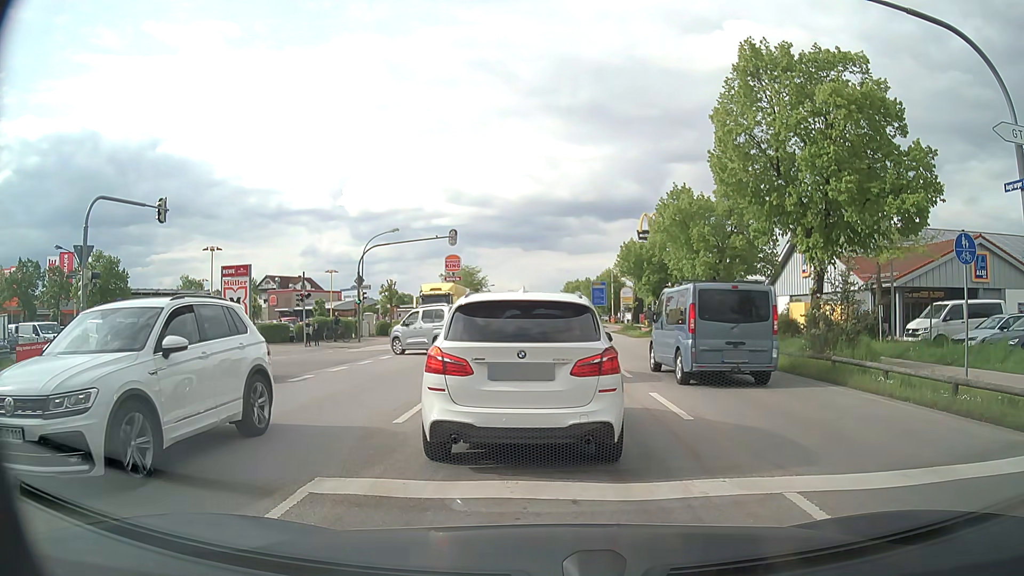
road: secondary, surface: asphalt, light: Day
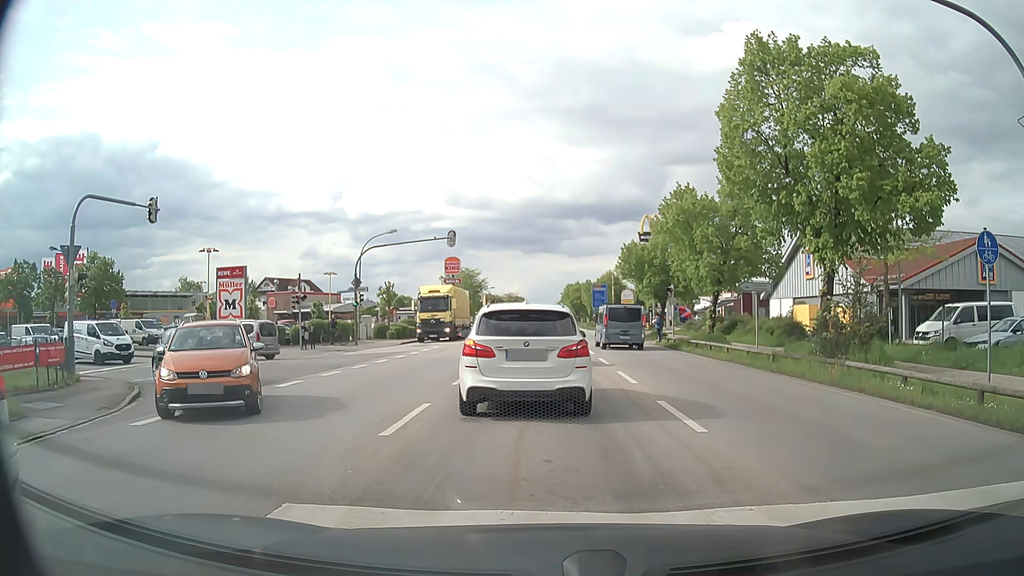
(0.0, +0.7) m; 0°
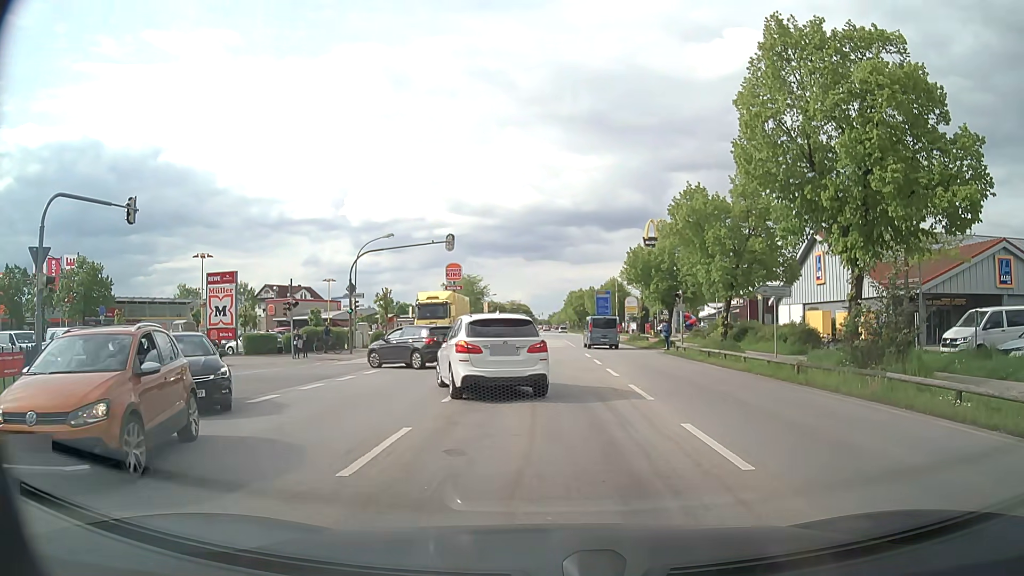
(0.0, +1.9) m; -1°
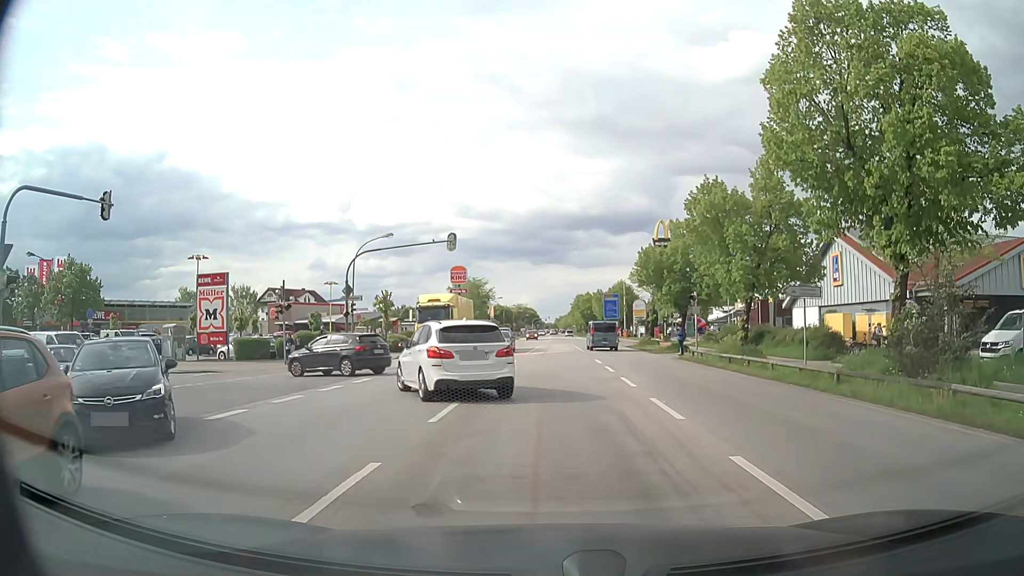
(0.0, +2.3) m; 0°
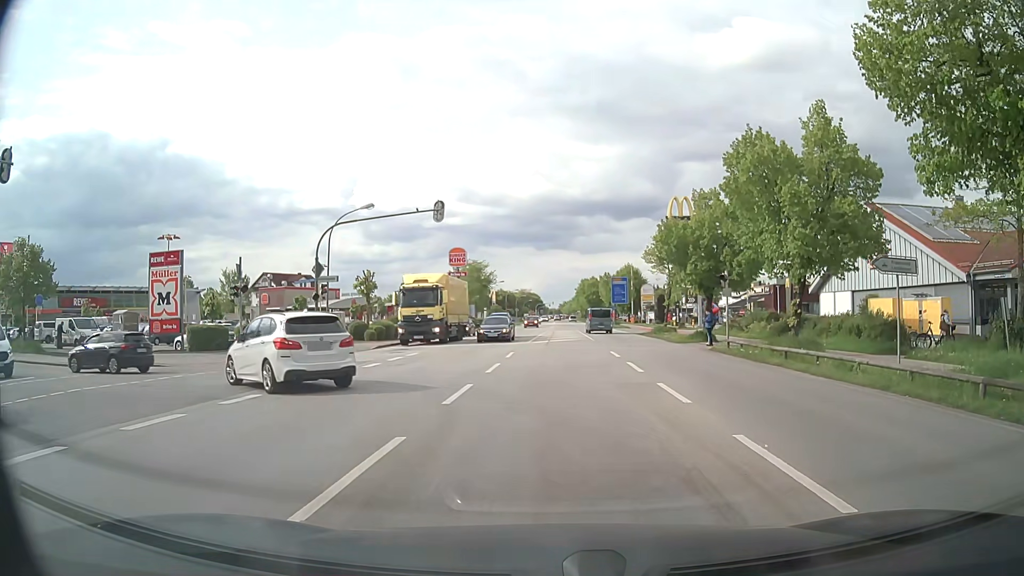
(0.0, +5.8) m; -1°
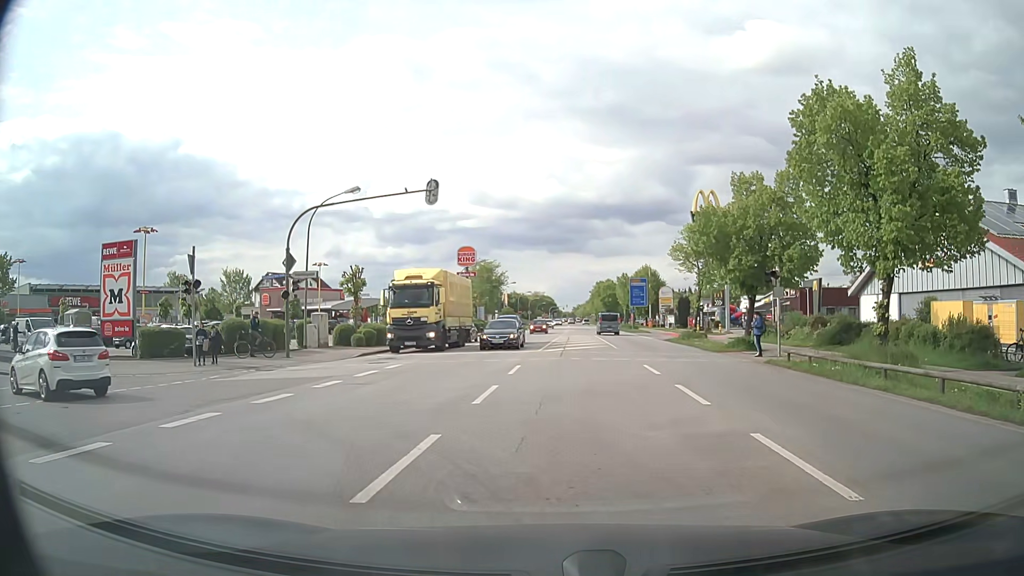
(0.0, +5.5) m; 0°
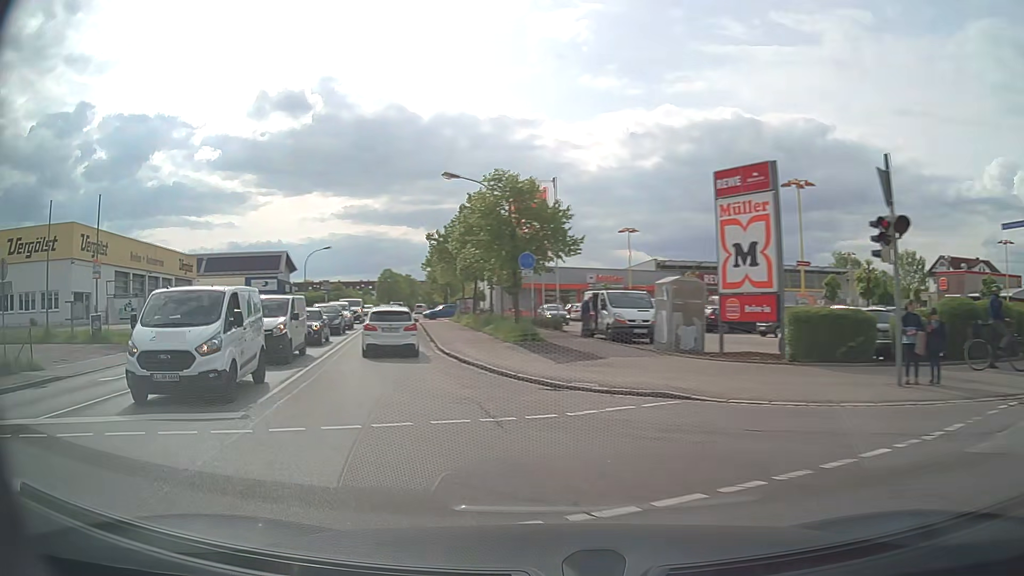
(-5.5, +11.6) m; -56°
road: residential
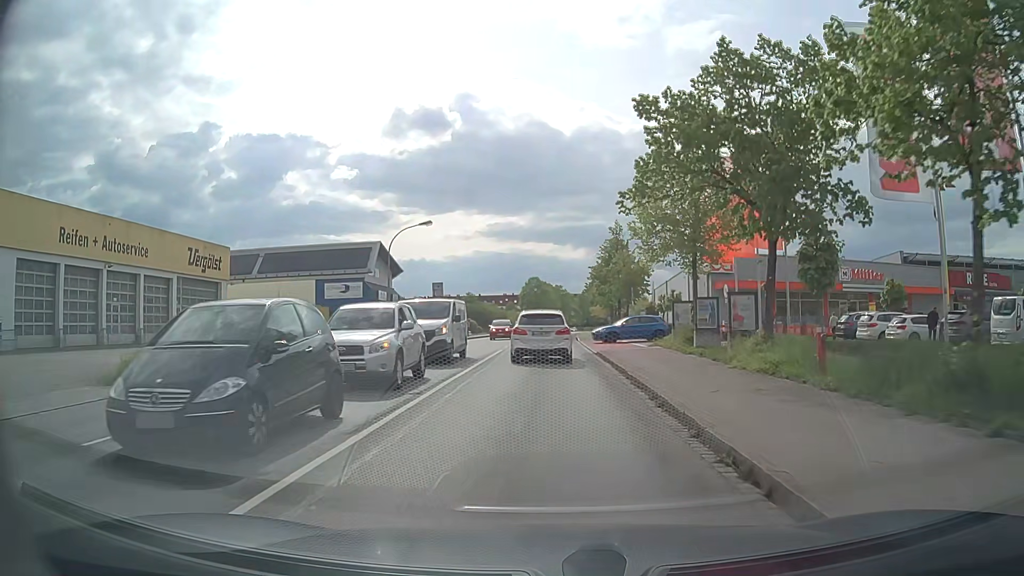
(-6.8, +27.5) m; -14°
